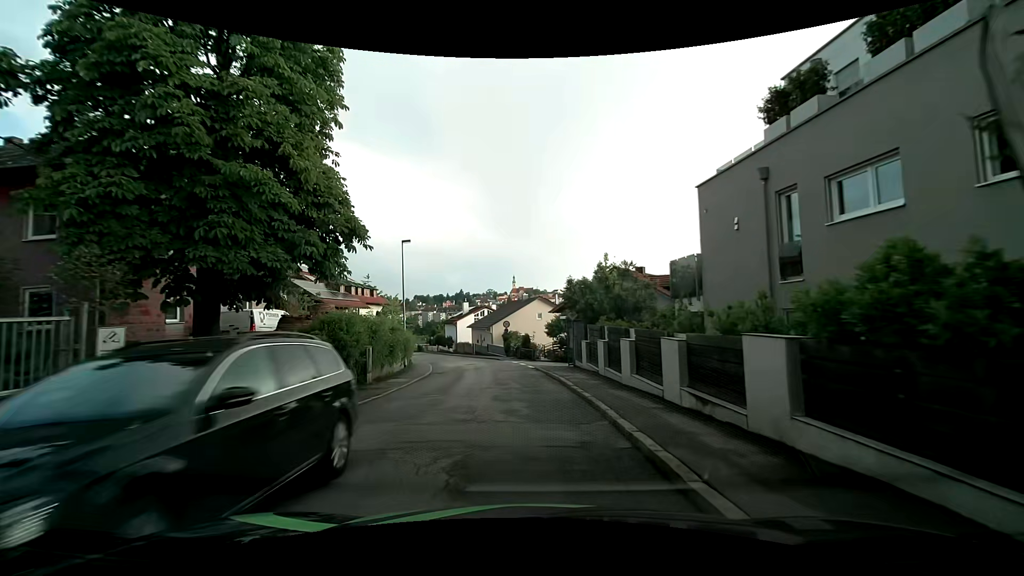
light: Day
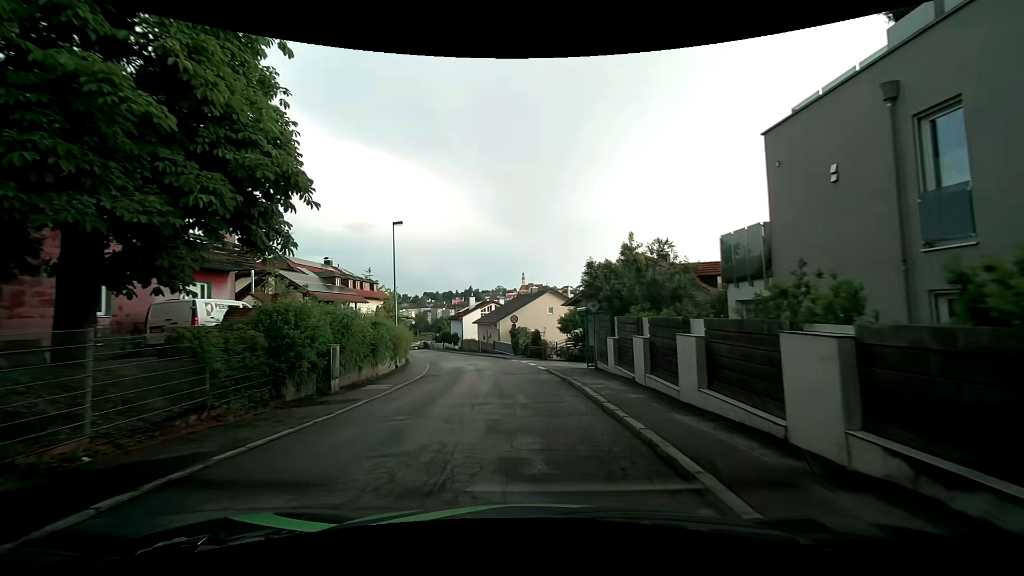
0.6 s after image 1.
(0.0, +4.3) m; -1°
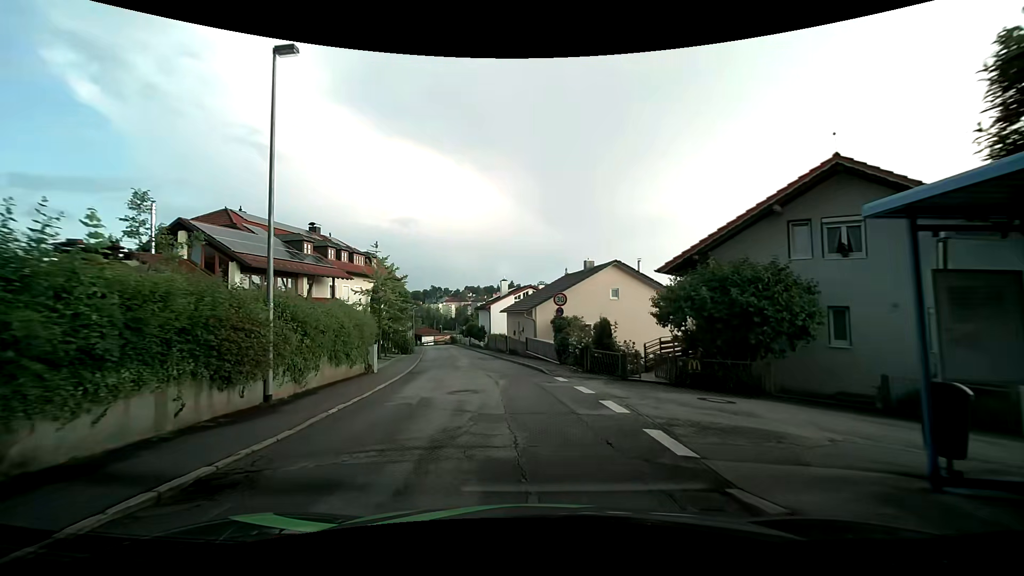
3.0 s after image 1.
(-0.6, +16.8) m; -5°
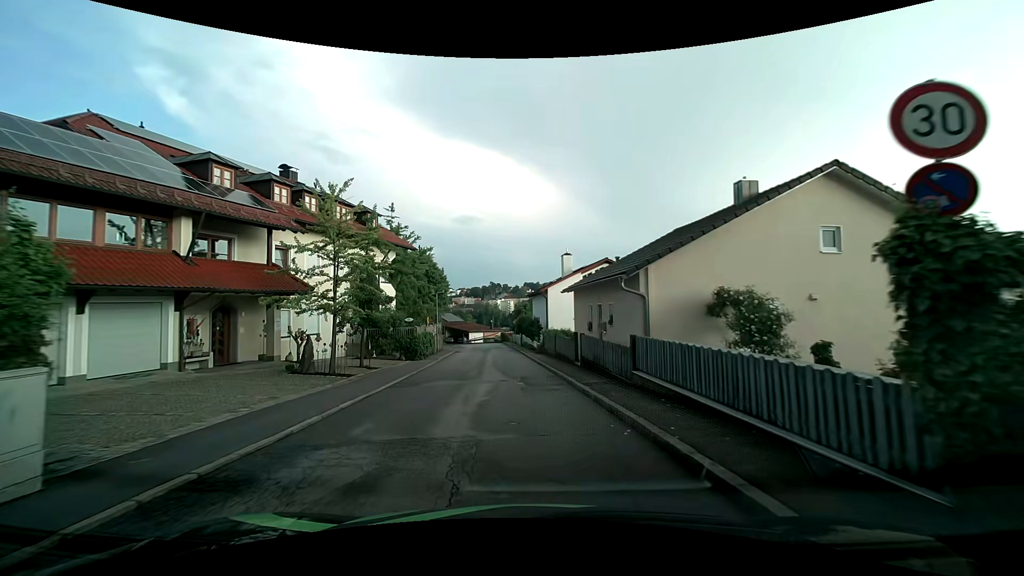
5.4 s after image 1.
(-1.0, +17.4) m; -7°
(0, +10) (-1, +20) (-2, +30) (-2, +40) (-3, +50) (-4, +60) (-5, +70) (-7, +80) (-13, +88) (-21, +93) m
